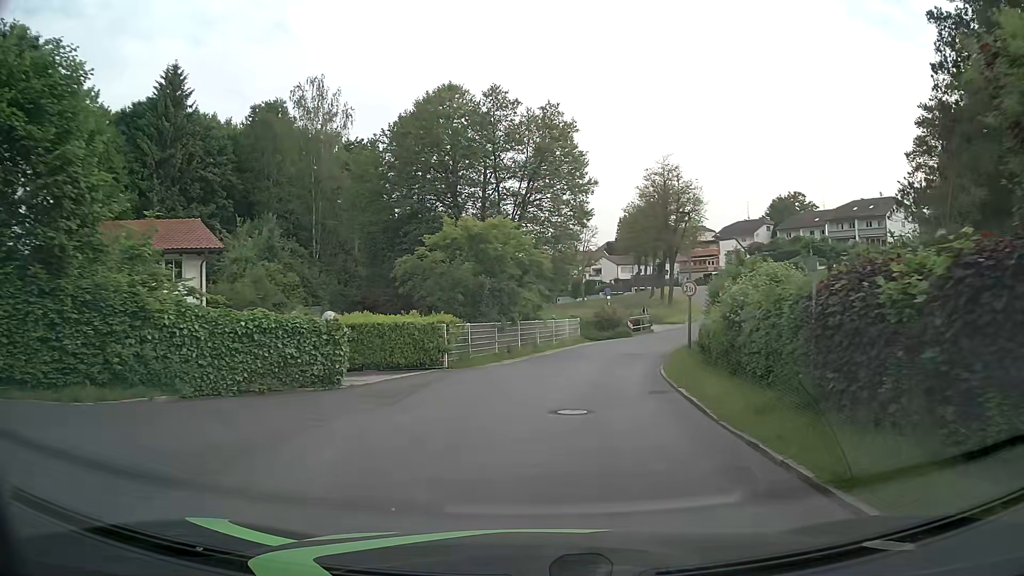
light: Day
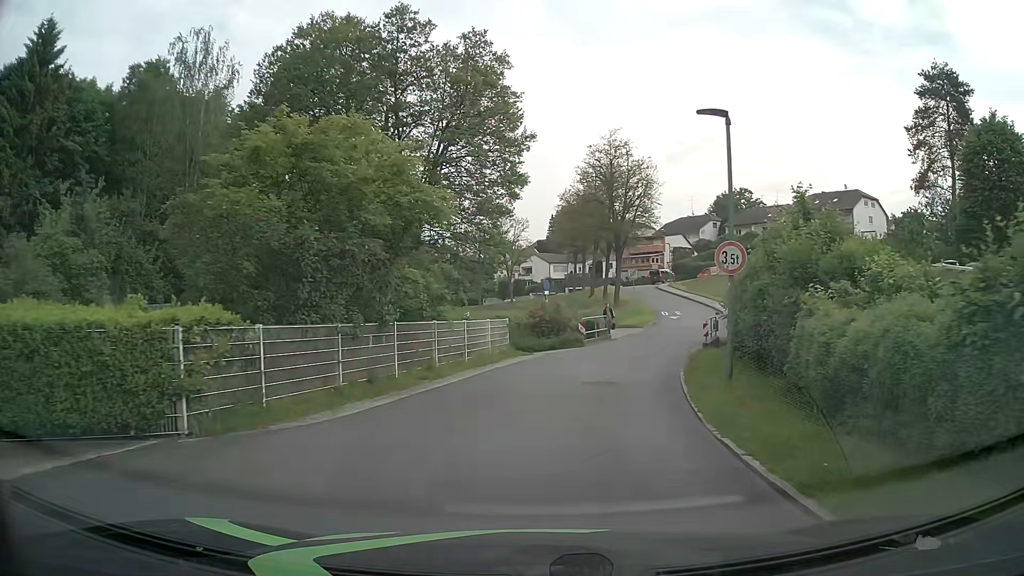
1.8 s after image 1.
(+0.4, +12.2) m; +5°
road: residential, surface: asphalt
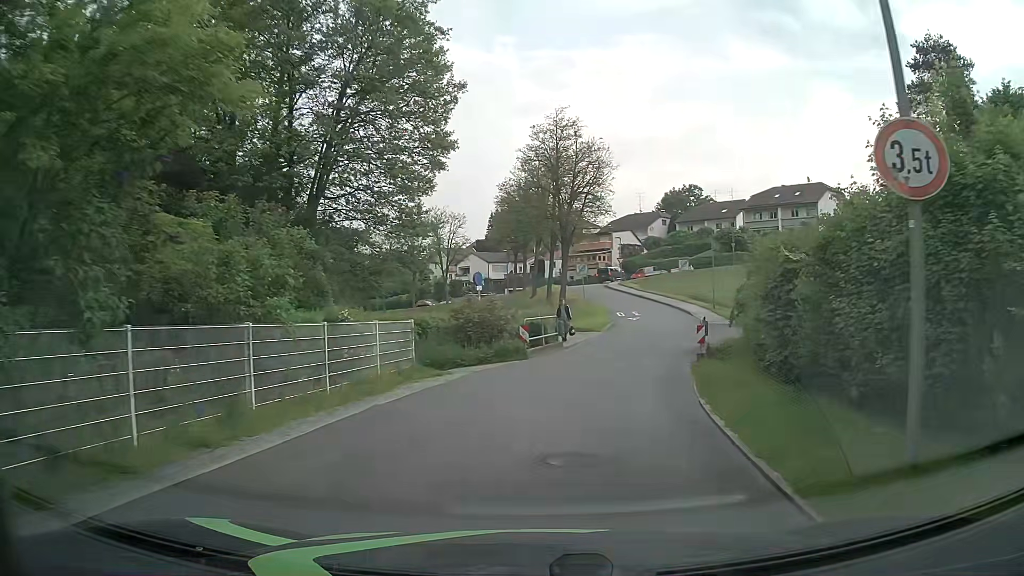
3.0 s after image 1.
(+0.4, +7.8) m; +6°
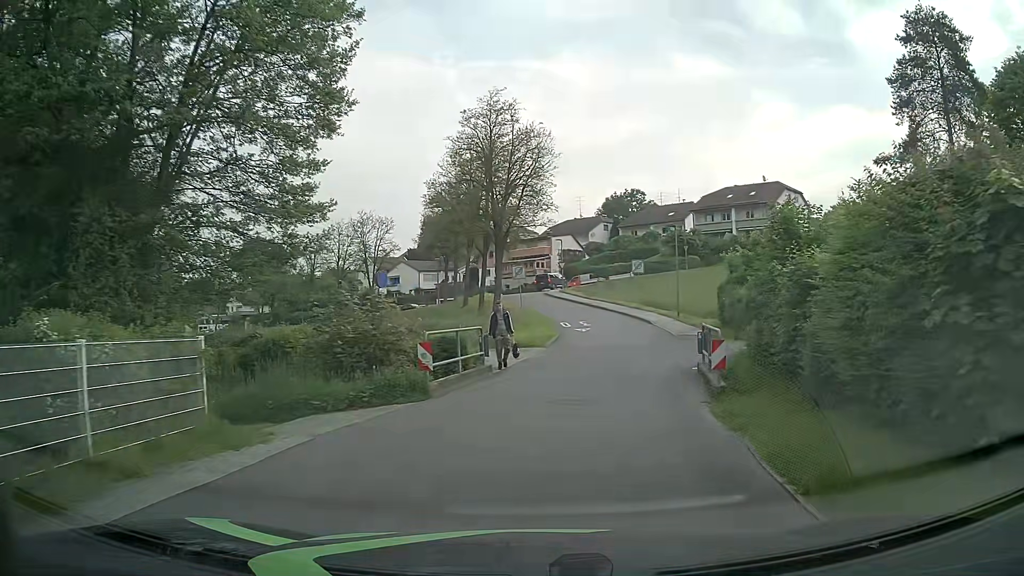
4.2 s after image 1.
(+0.3, +7.5) m; +4°
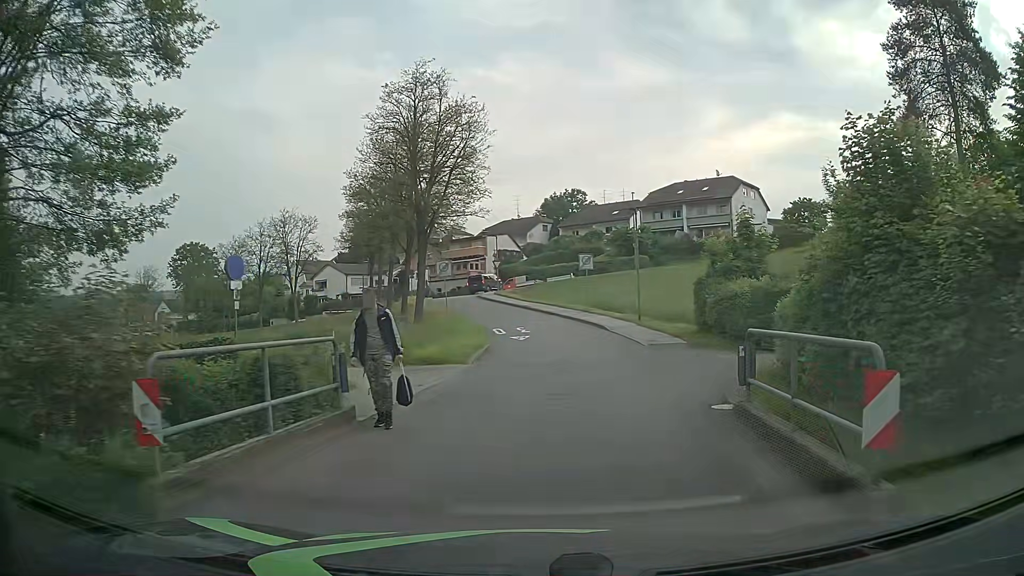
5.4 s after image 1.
(+0.4, +7.2) m; +5°
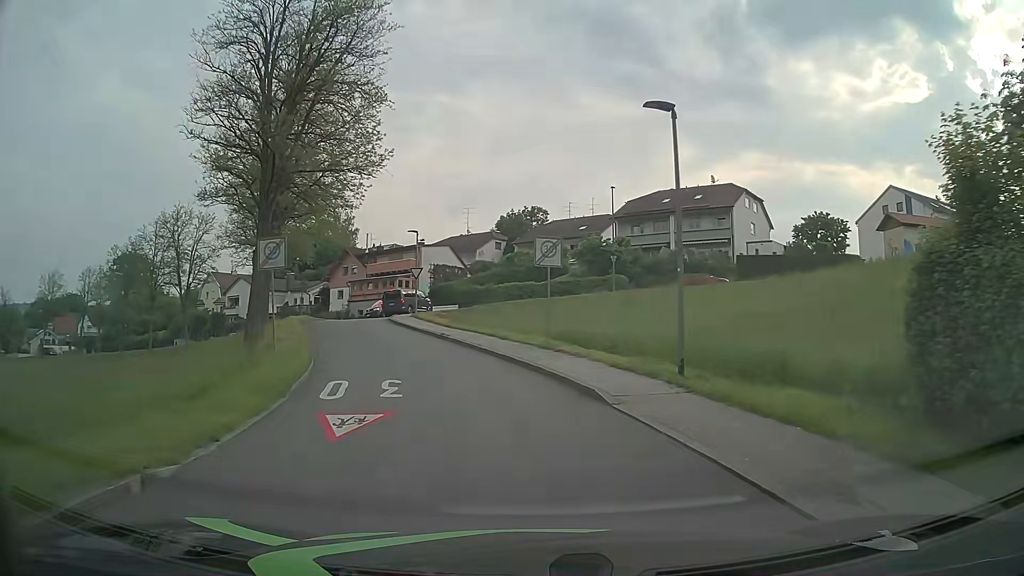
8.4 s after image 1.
(+1.3, +18.5) m; +3°
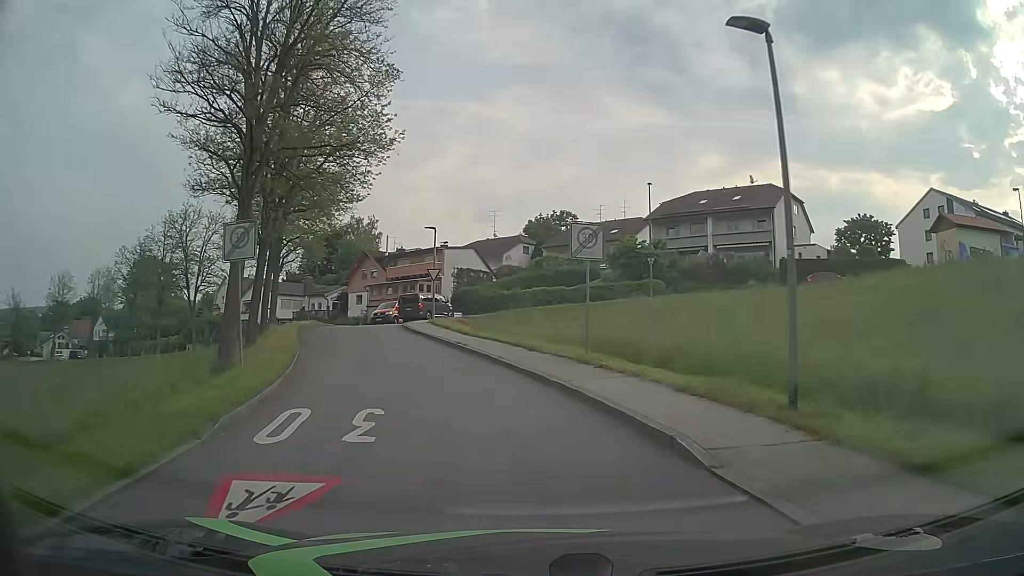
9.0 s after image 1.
(0.0, +4.1) m; -1°
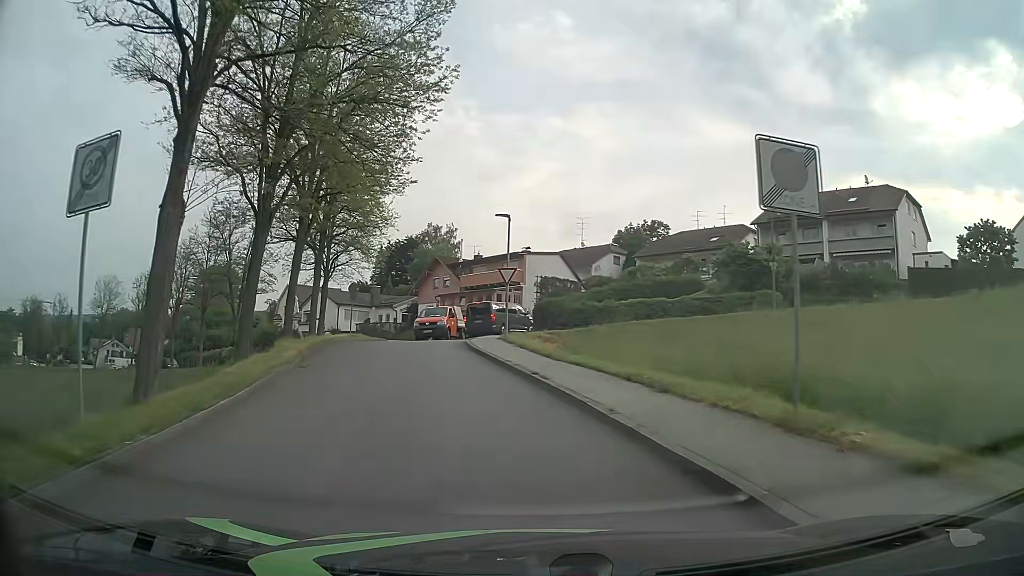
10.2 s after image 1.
(-0.5, +8.4) m; -7°
